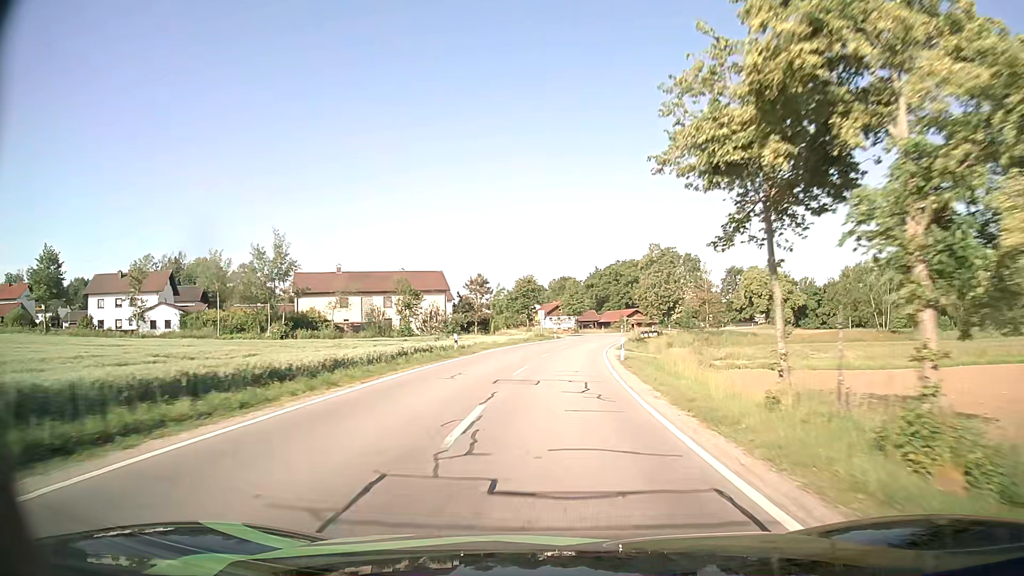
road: secondary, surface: asphalt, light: Day
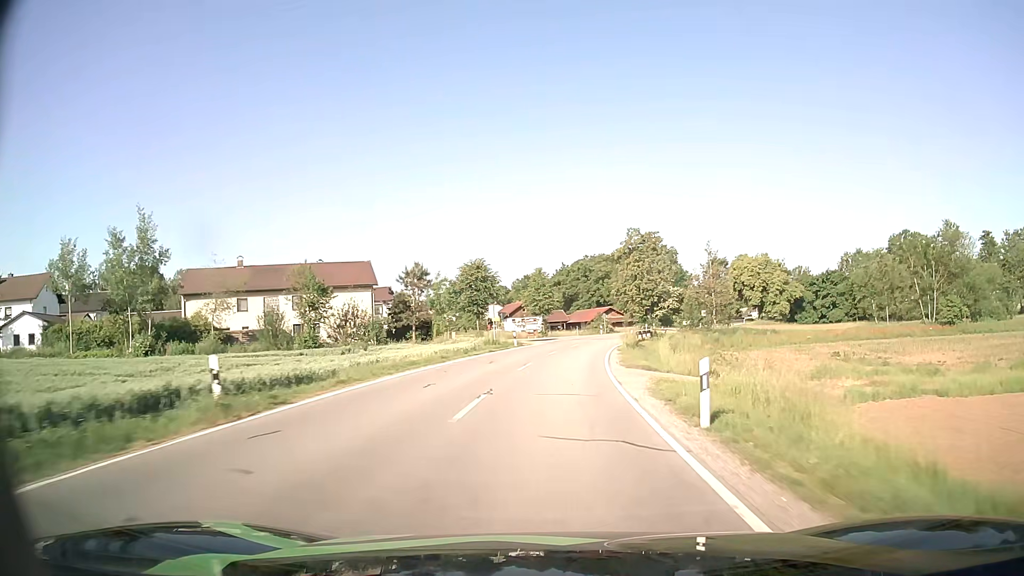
(+0.5, +20.4) m; +3°
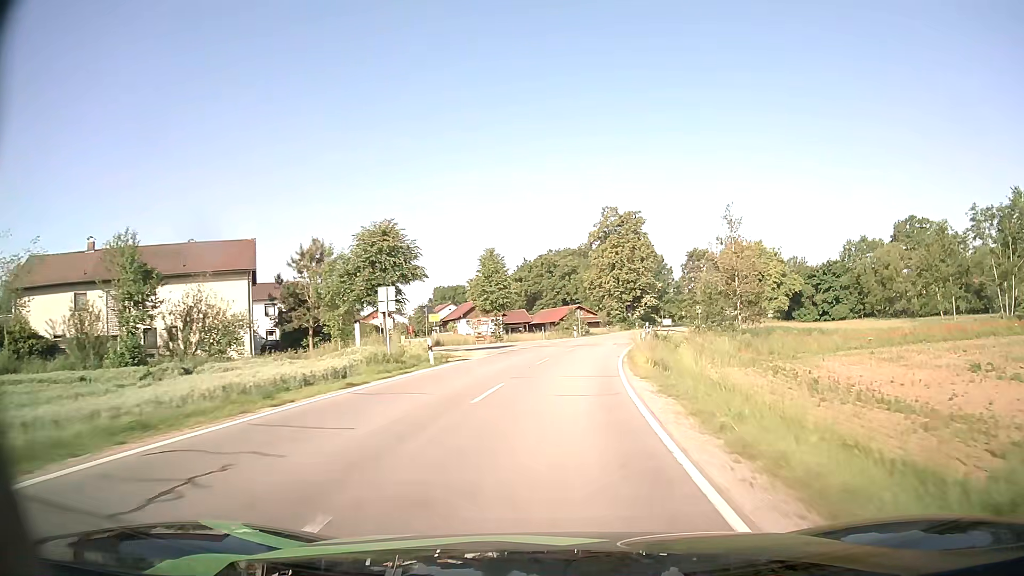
(+0.5, +20.7) m; +3°
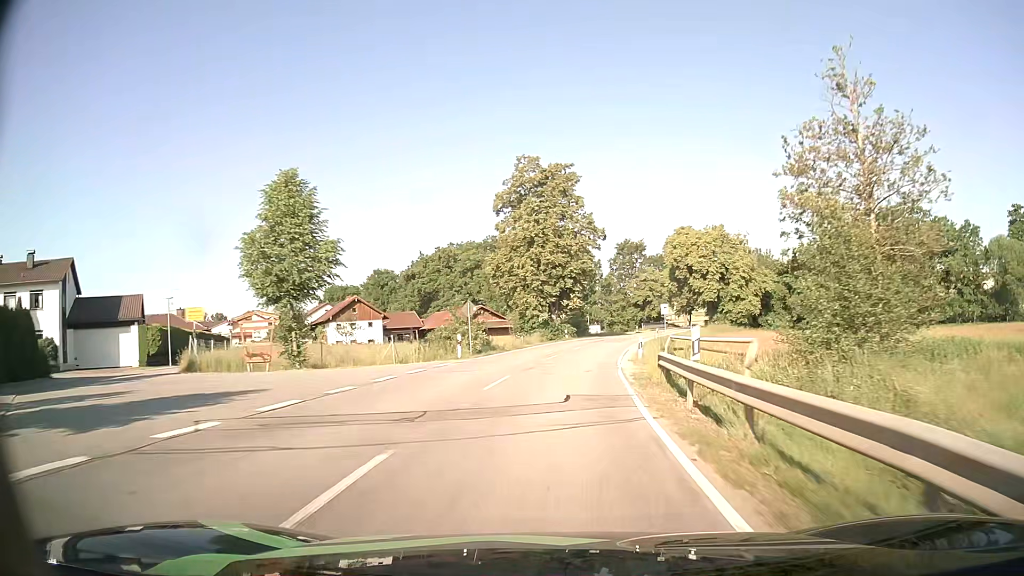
(+1.9, +31.0) m; +8°
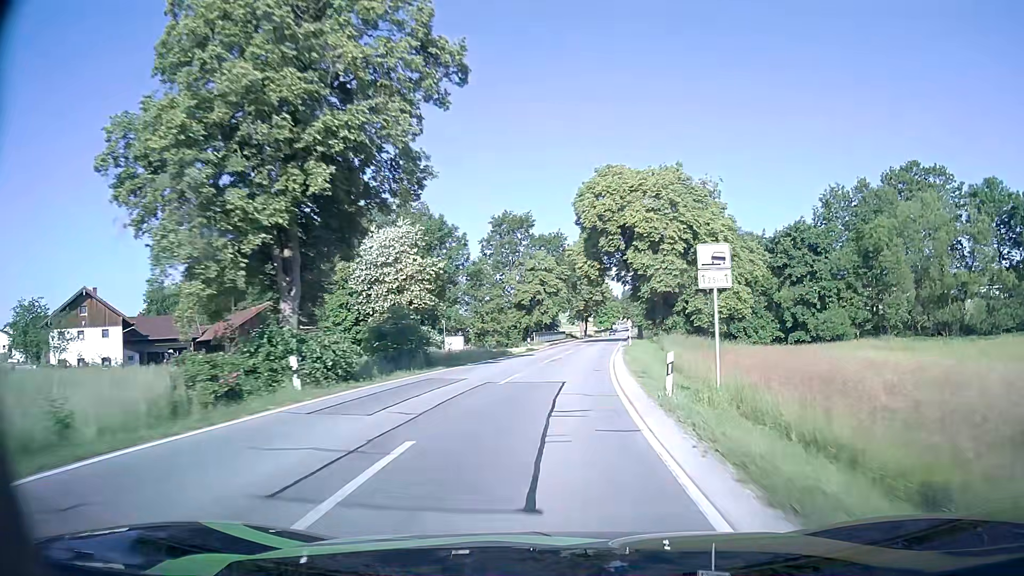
(+3.9, +43.1) m; +11°
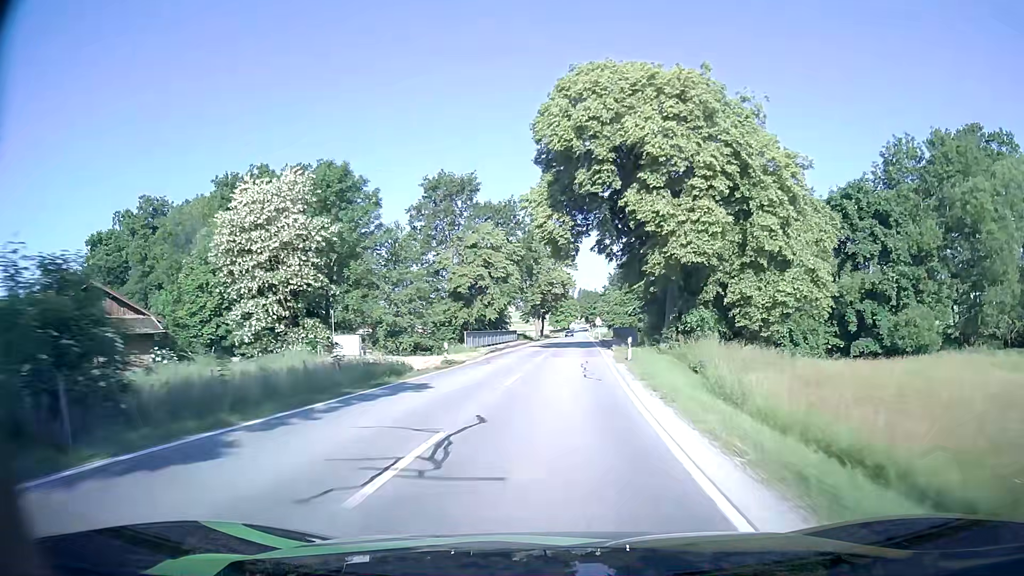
(+0.8, +22.9) m; +4°
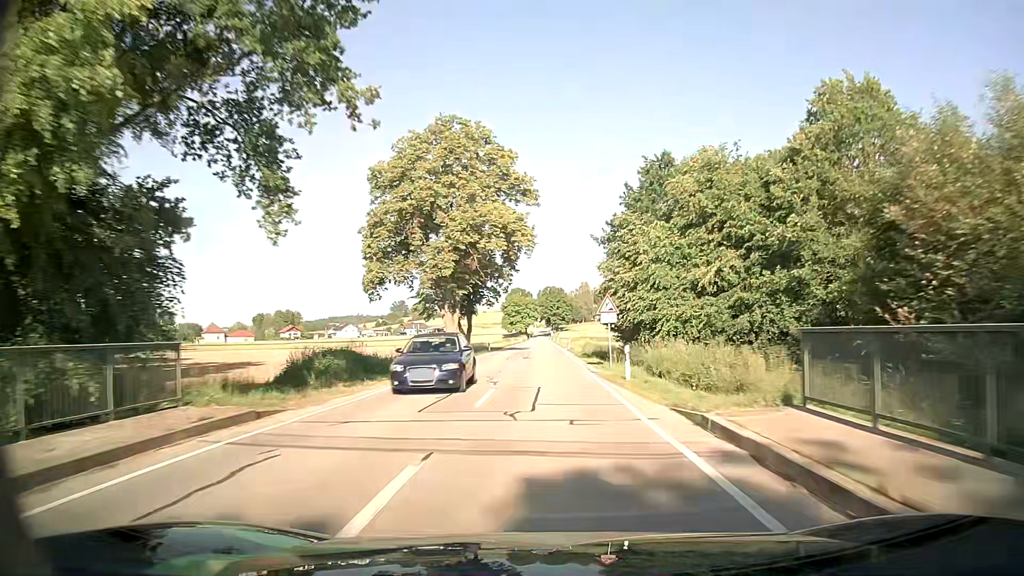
(+2.2, +59.9) m; +3°
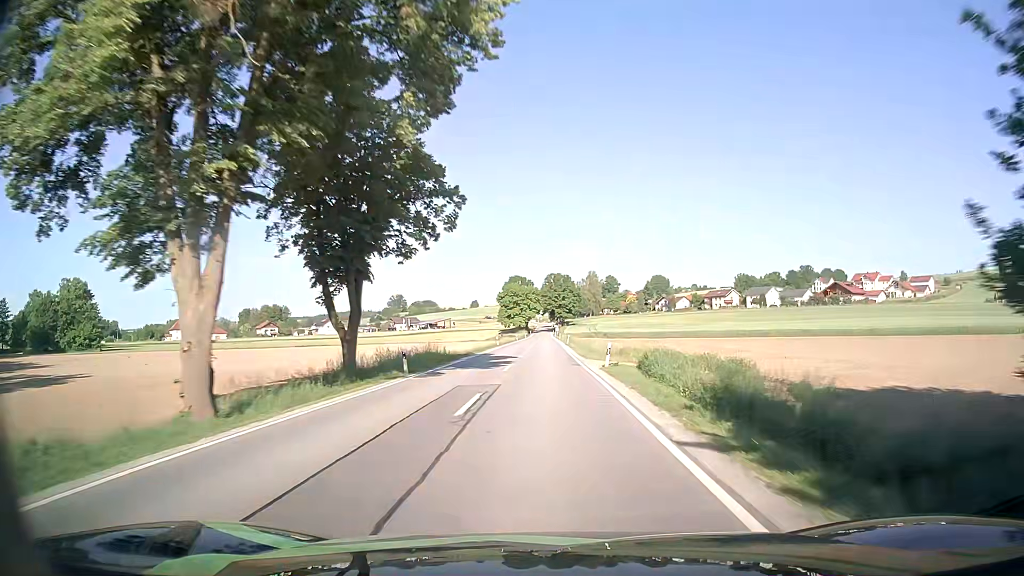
(0.0, +37.7) m; 0°
(0, +10) (0, +20) (0, +30) (0, +40) (0, +50) (0, +60) (0, +70) (0, +80) (0, +90) (0, +100) m
